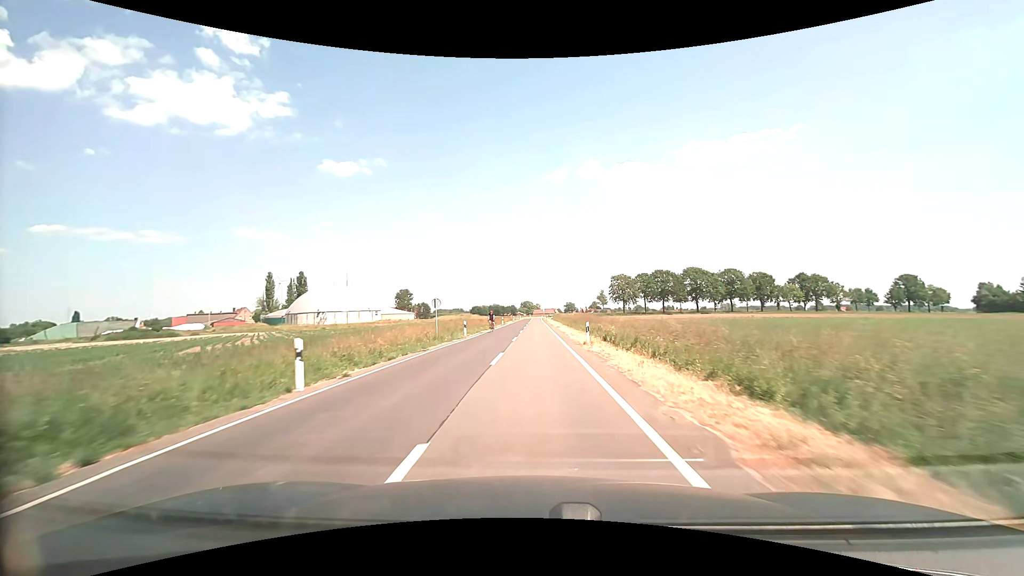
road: secondary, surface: asphalt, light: Day
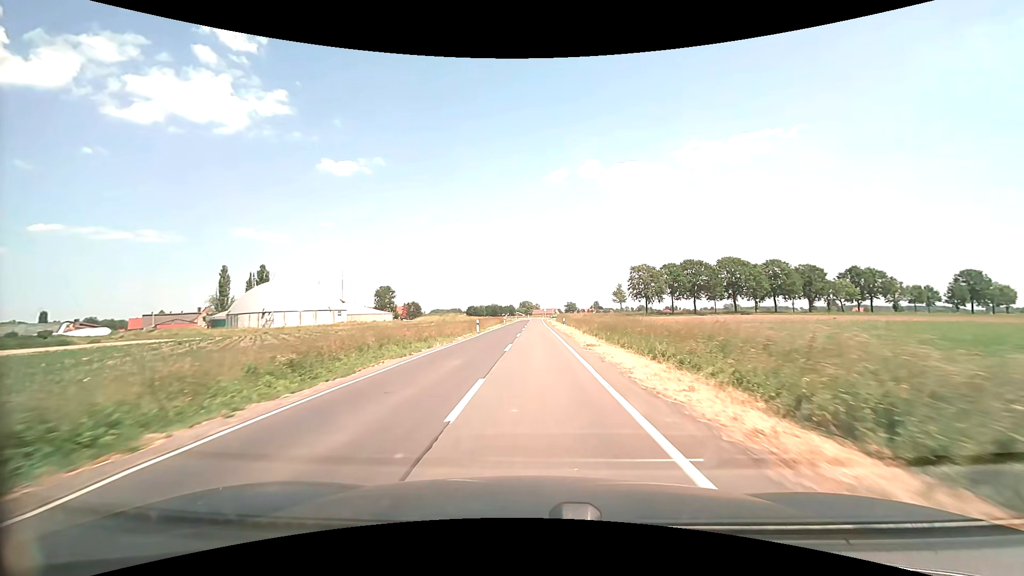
(0.0, +31.1) m; 0°
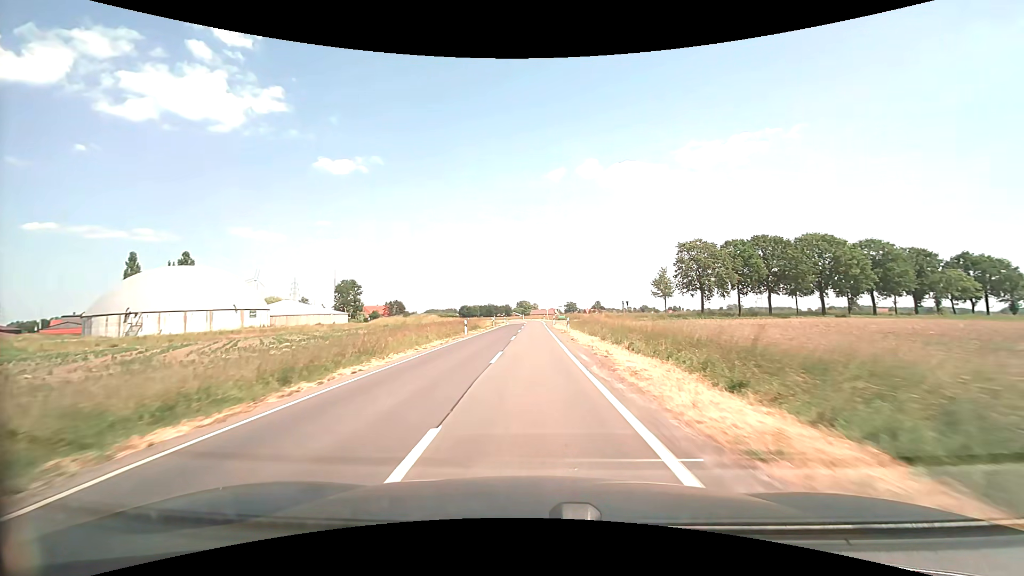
(+0.1, +40.9) m; 0°
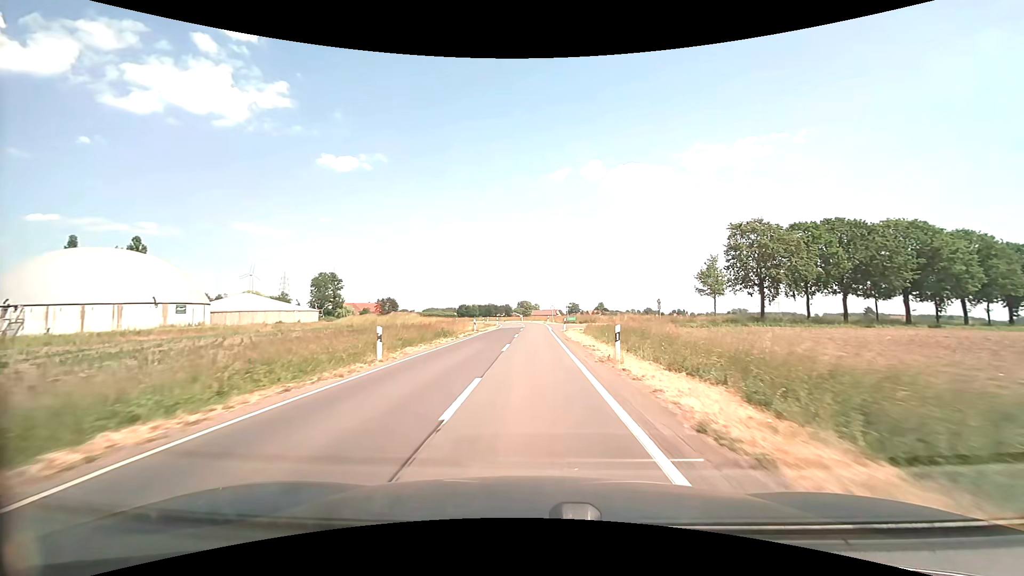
(0.0, +19.9) m; 0°
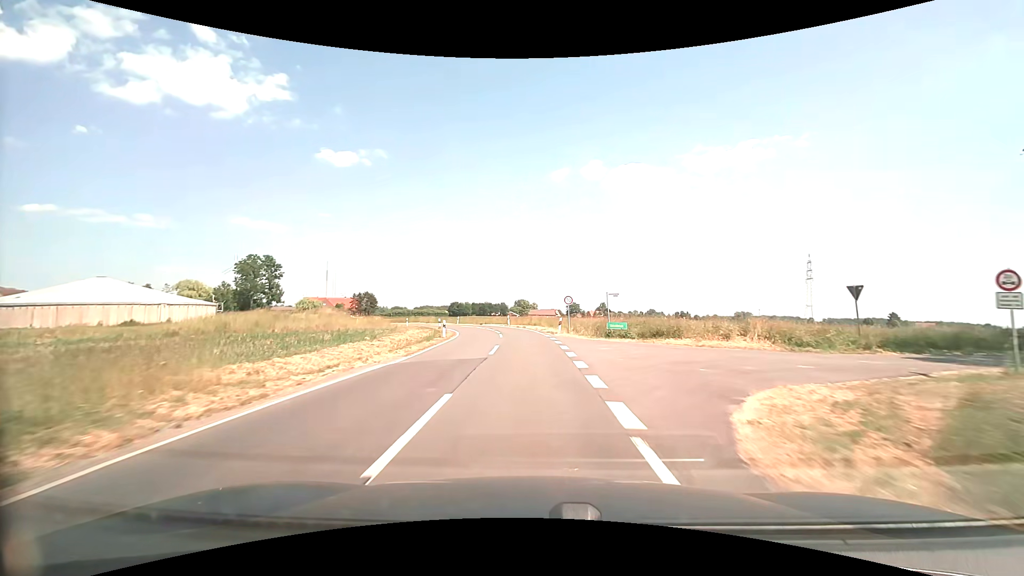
(+0.2, +38.0) m; 0°
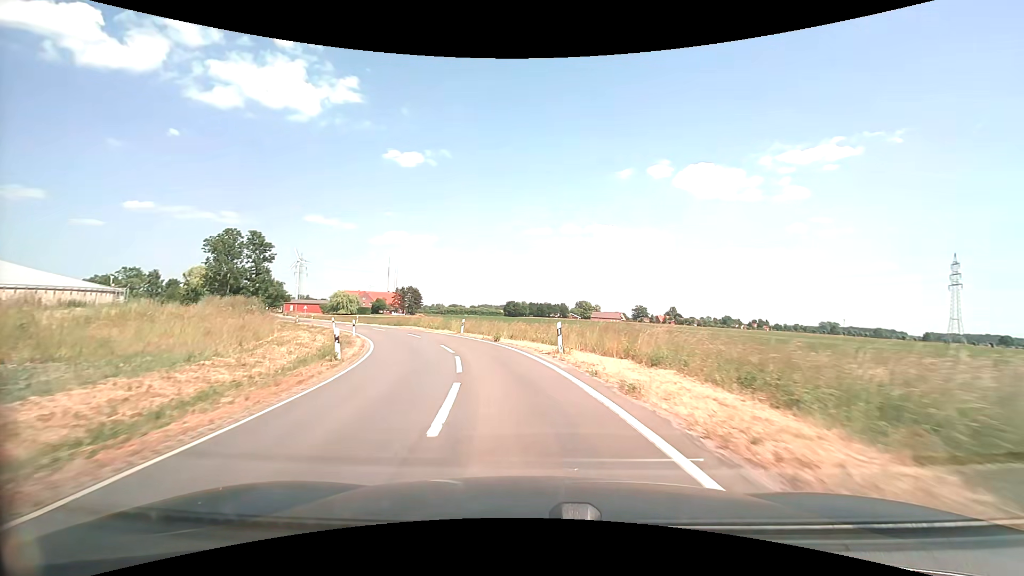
(-1.3, +34.3) m; -7°
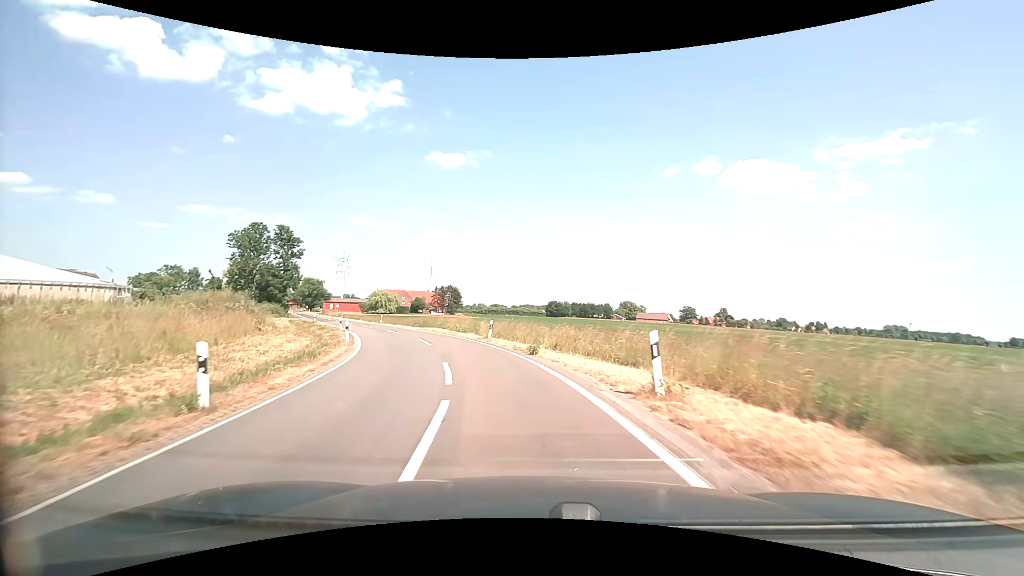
(-0.3, +8.2) m; -4°
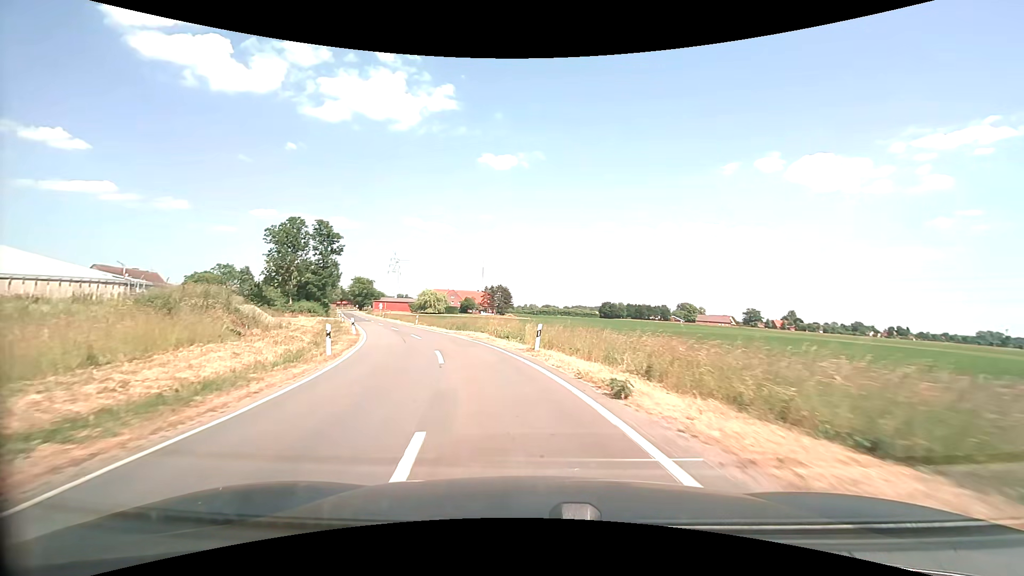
(-0.5, +8.1) m; -6°
(-1, +10) (-3, +20) (-6, +29) (-9, +39) (-13, +48) (-17, +57) (-21, +66) (-25, +76) (-28, +85) (-32, +94) m
